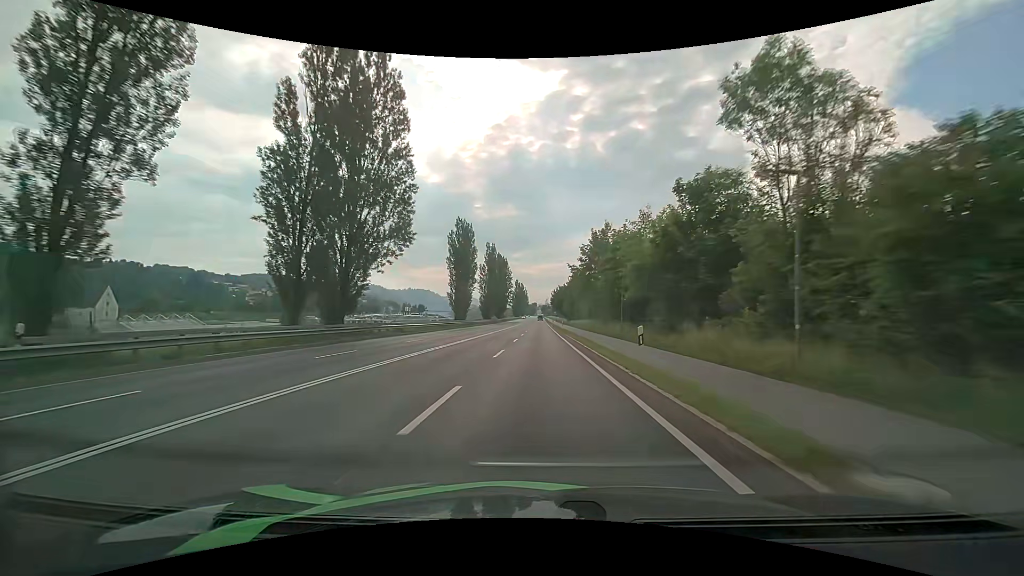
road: primary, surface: asphalt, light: Day
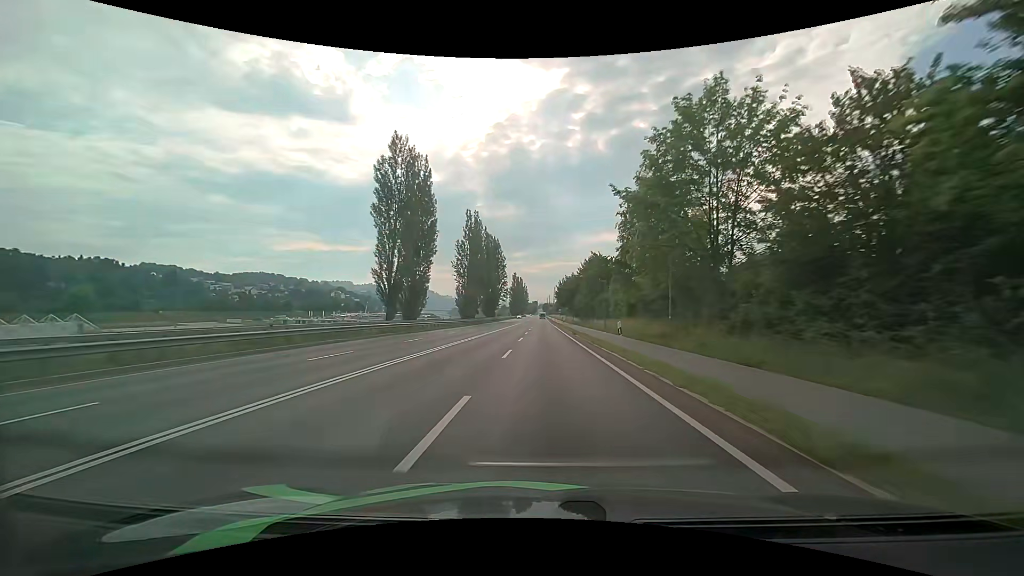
(-0.2, +37.6) m; 0°
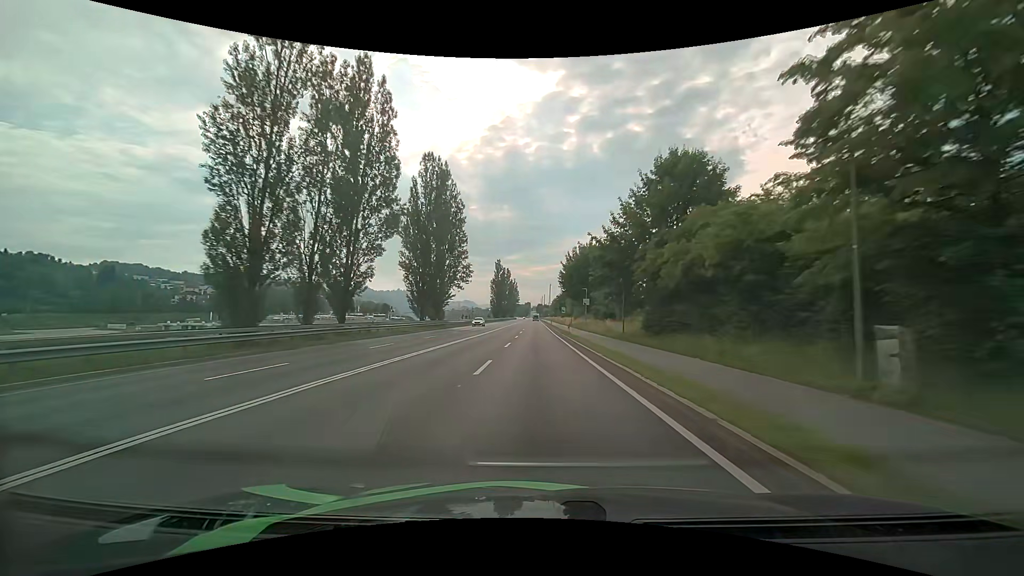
(+0.6, +64.8) m; +1°
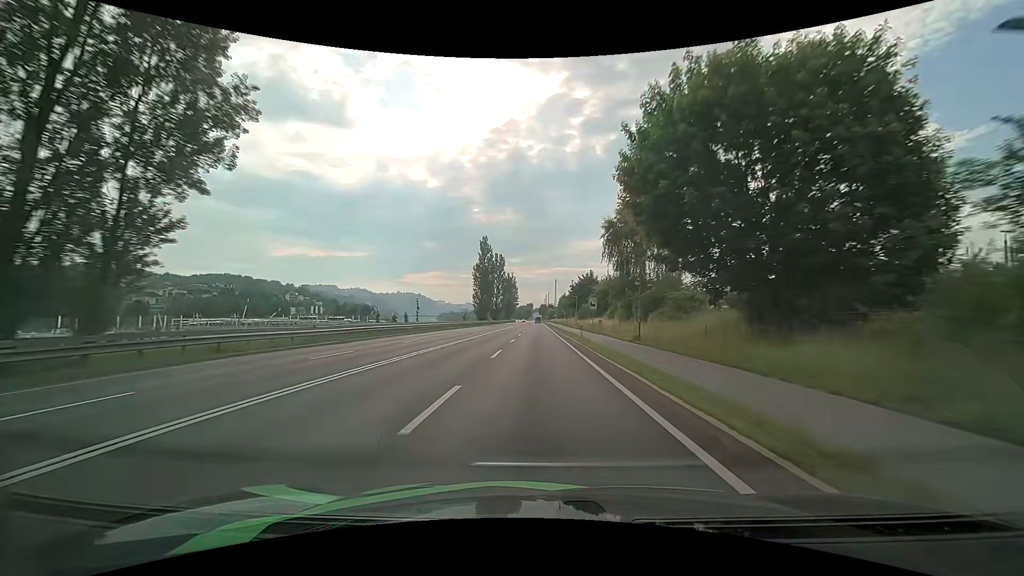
(-0.2, +54.5) m; -1°
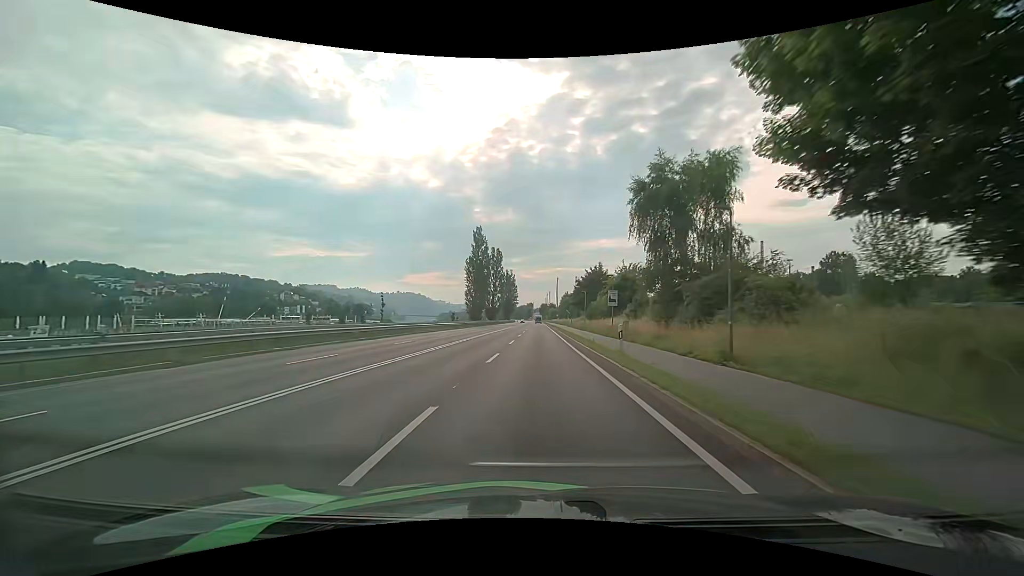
(+0.1, +13.9) m; 0°
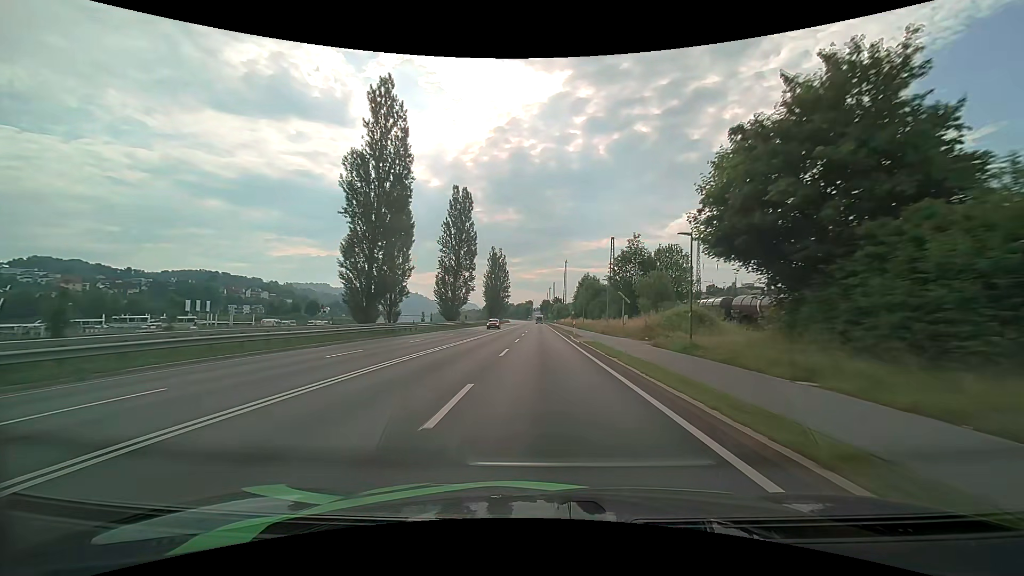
(+0.2, +69.6) m; 0°
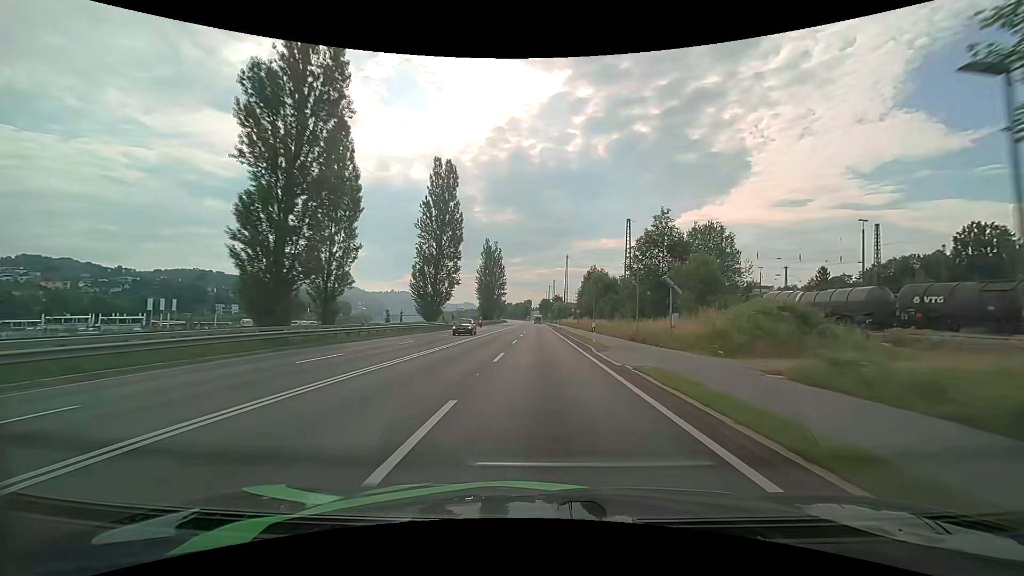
(0.0, +14.1) m; 0°
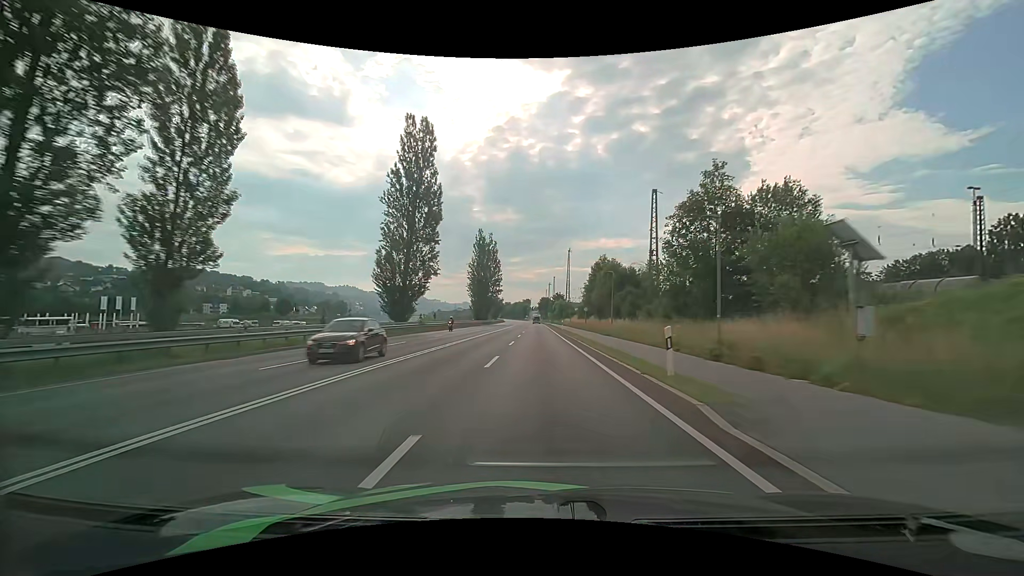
(0.0, +14.1) m; 0°
(0, +10) (0, +20) (0, +30) (0, +40) (0, +50) (0, +60) (0, +70) (0, +80) (0, +90) (0, +100) m
